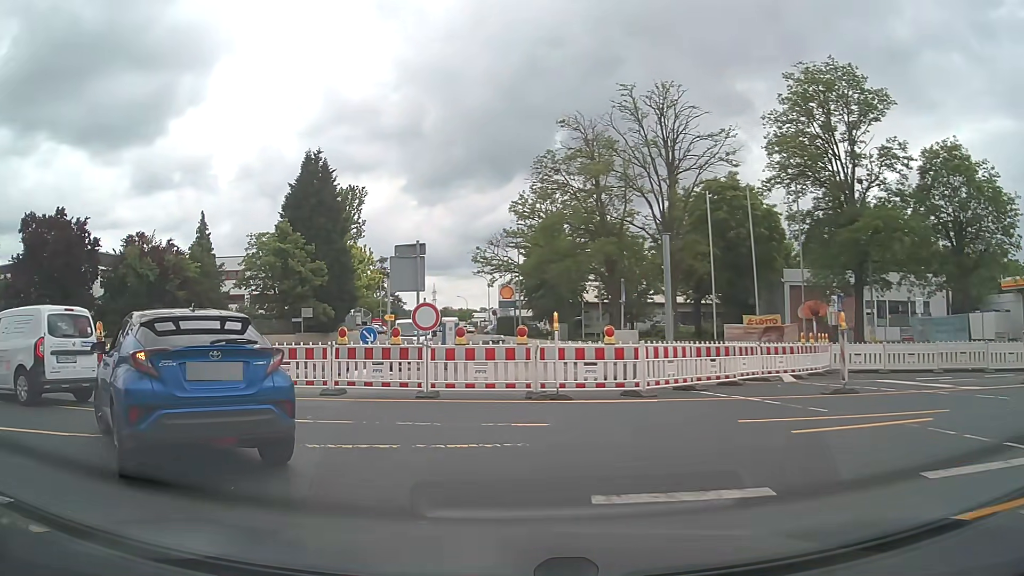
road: tertiary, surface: asphalt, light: Day
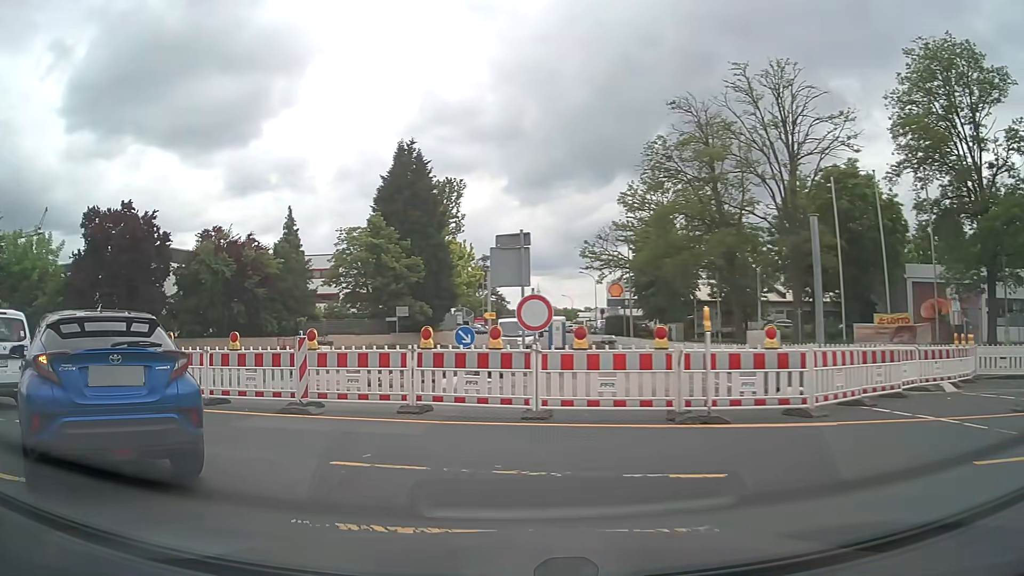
(-0.2, +3.2) m; -6°
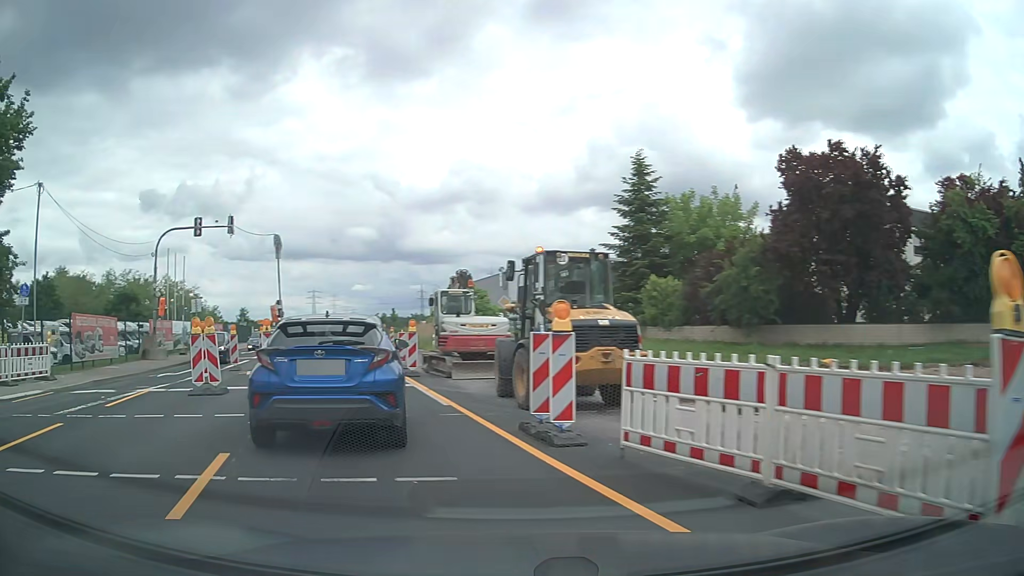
(-5.7, +9.8) m; -64°
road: secondary
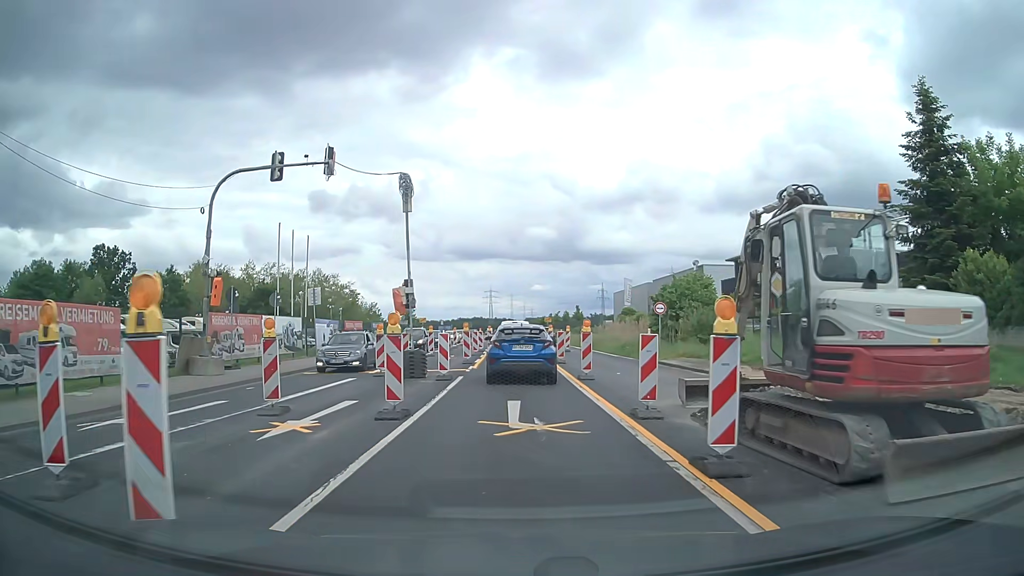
(-2.8, +13.8) m; -14°
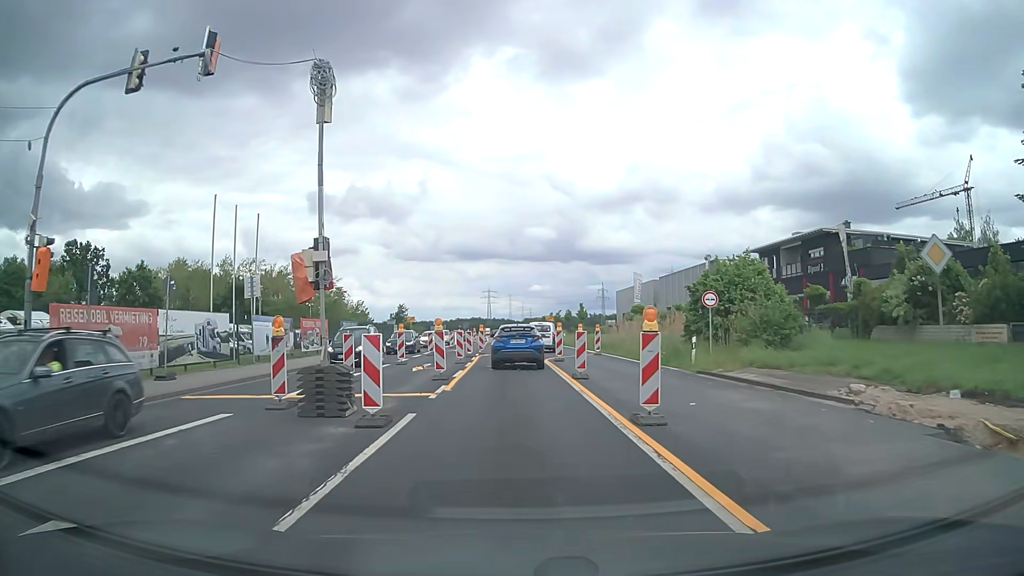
(+0.1, +9.5) m; +1°
